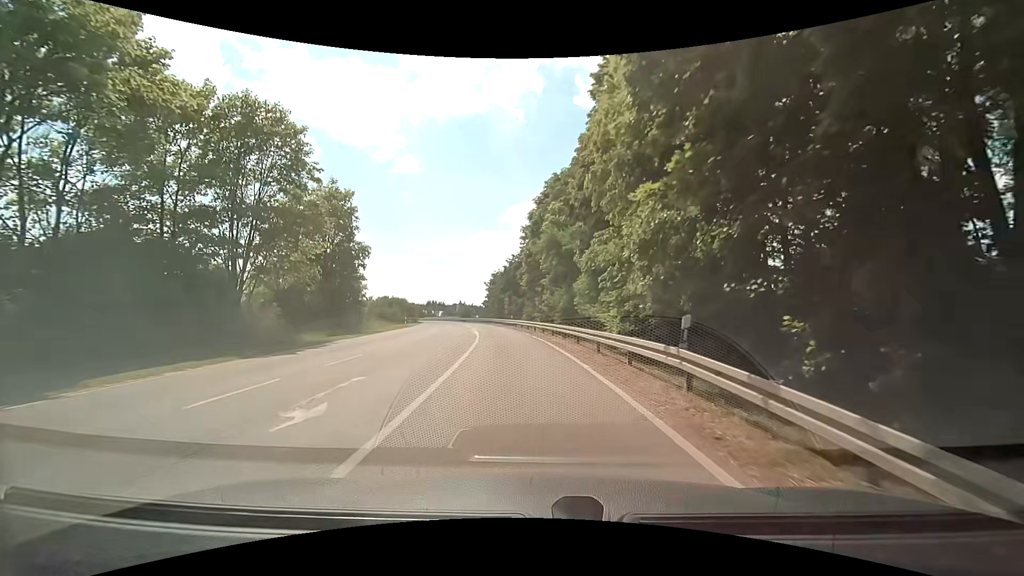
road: tertiary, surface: asphalt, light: Day
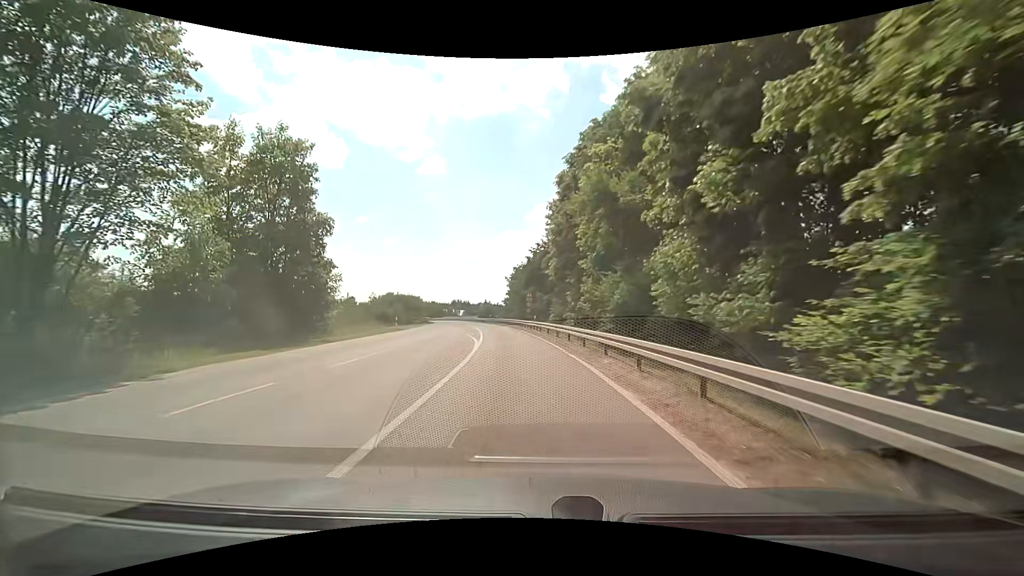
(-0.2, +12.6) m; -2°
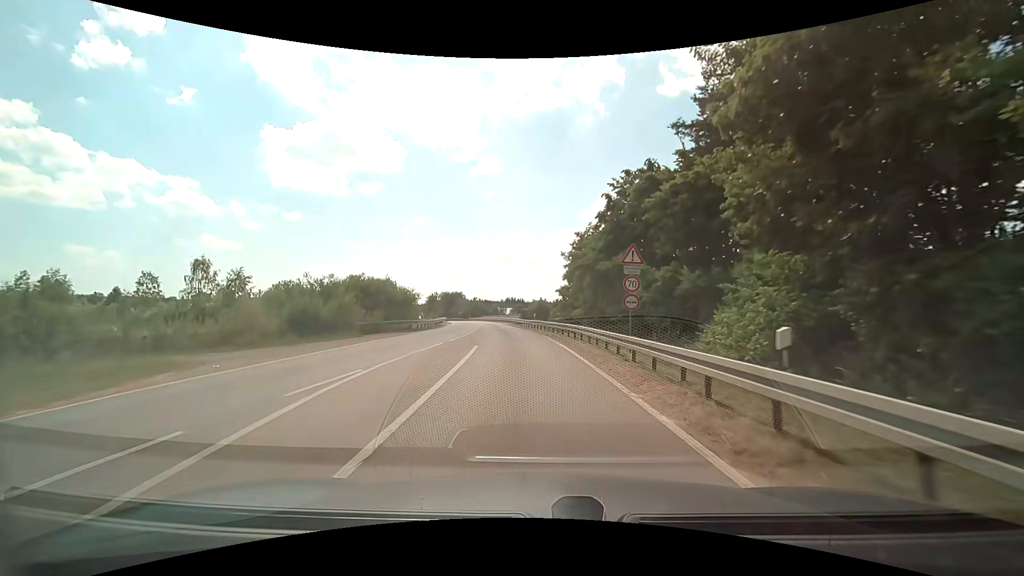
(-2.3, +33.8) m; -7°
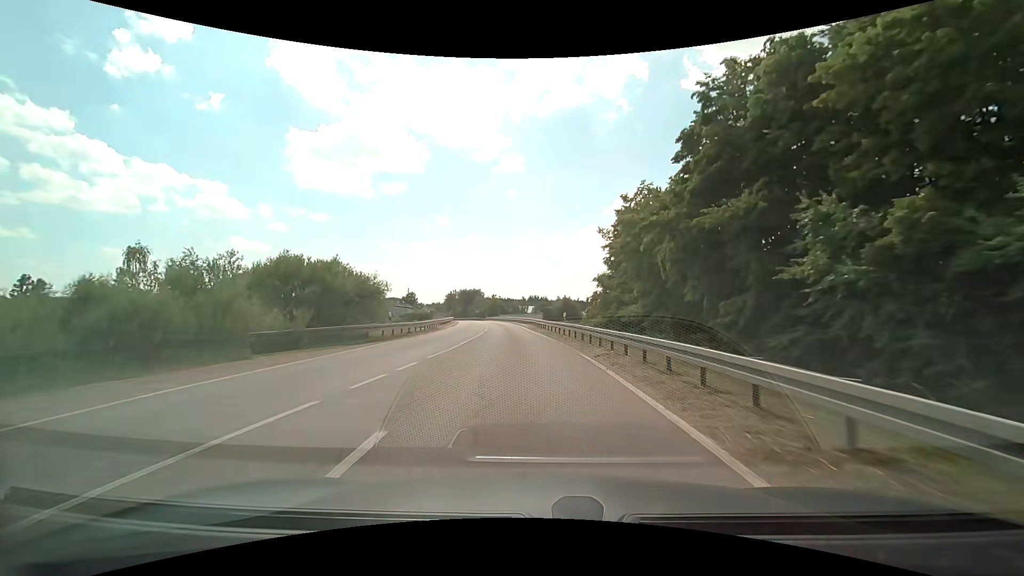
(-0.4, +14.6) m; -3°
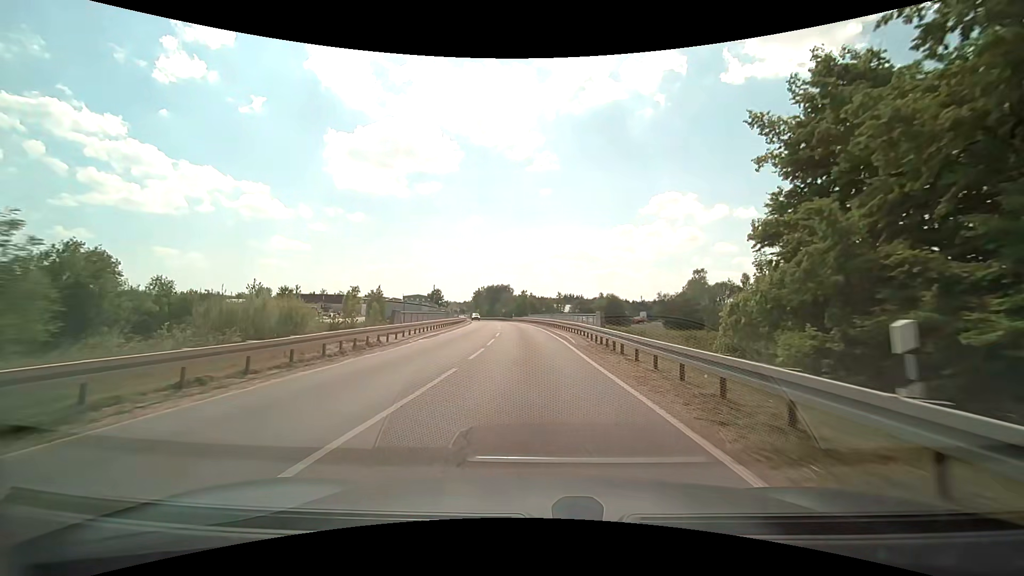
(-0.9, +23.0) m; -4°
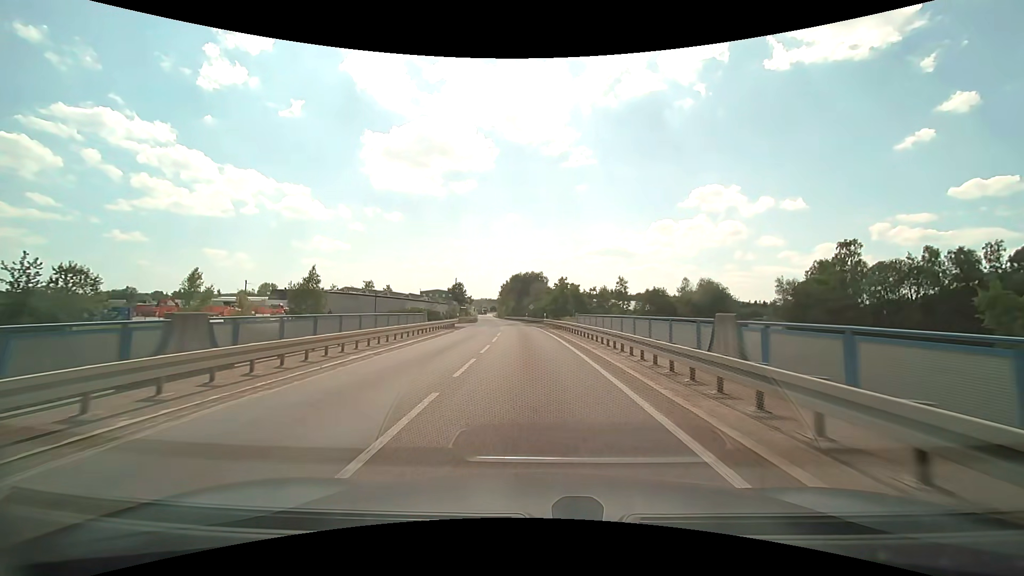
(-1.4, +41.3) m; -4°
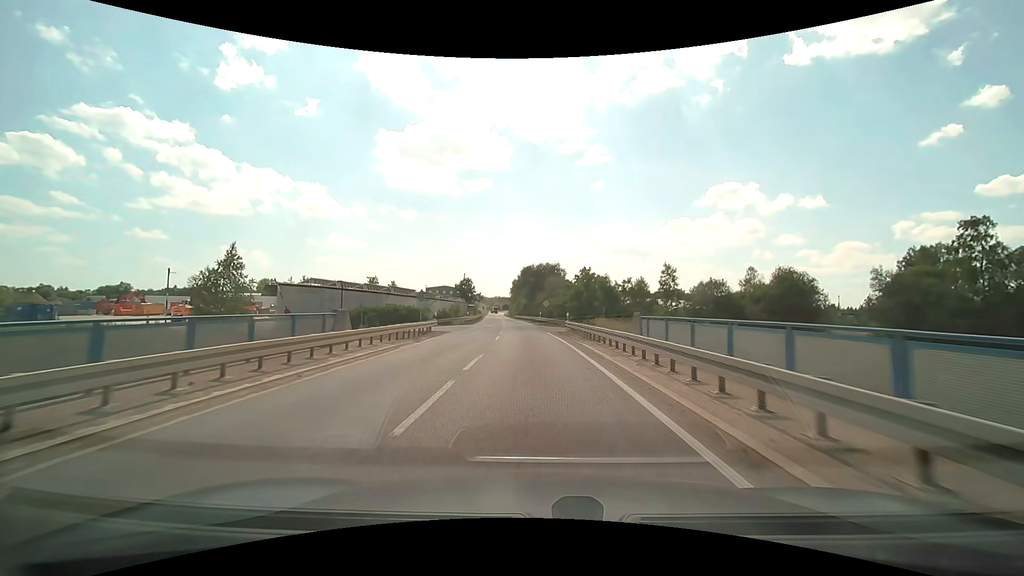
(-0.2, +17.3) m; -2°
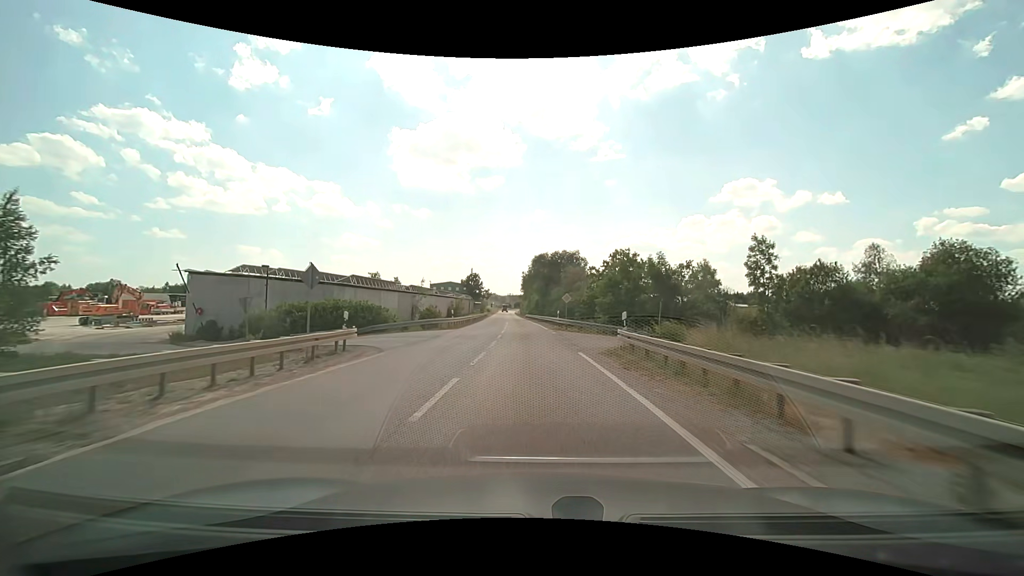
(-0.2, +17.7) m; -2°
(0, +10) (0, +20) (0, +30) (-1, +40) (-1, +50) (-2, +60) (-2, +70) (-3, +80) (-4, +90) (-4, +100) m
